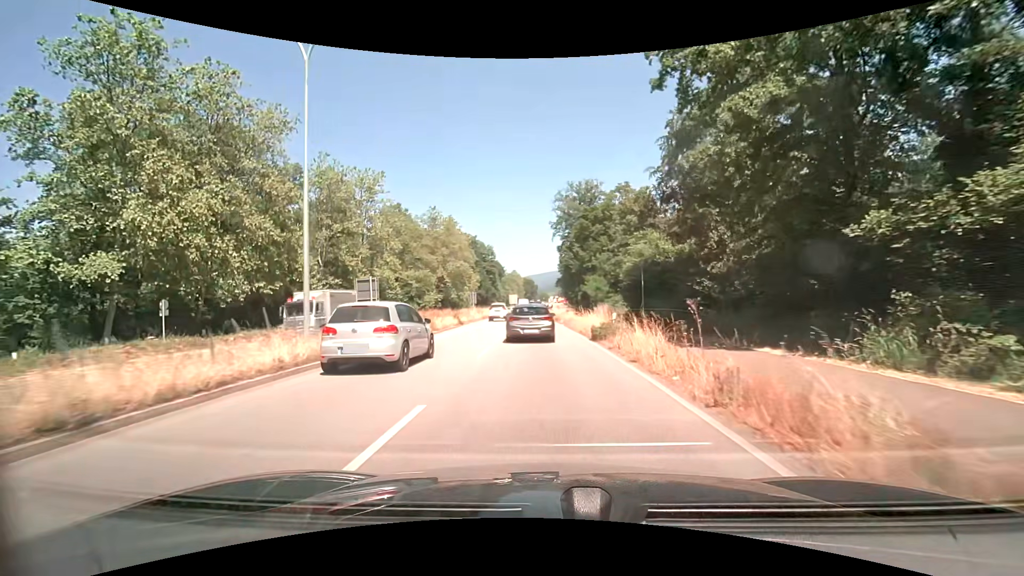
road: primary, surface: asphalt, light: Day
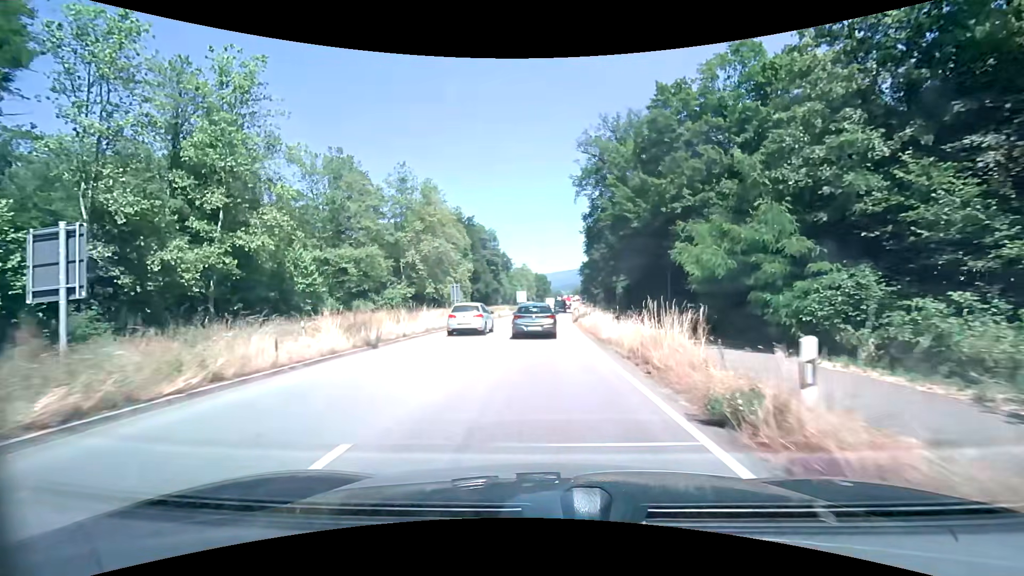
(-0.6, +38.5) m; -1°
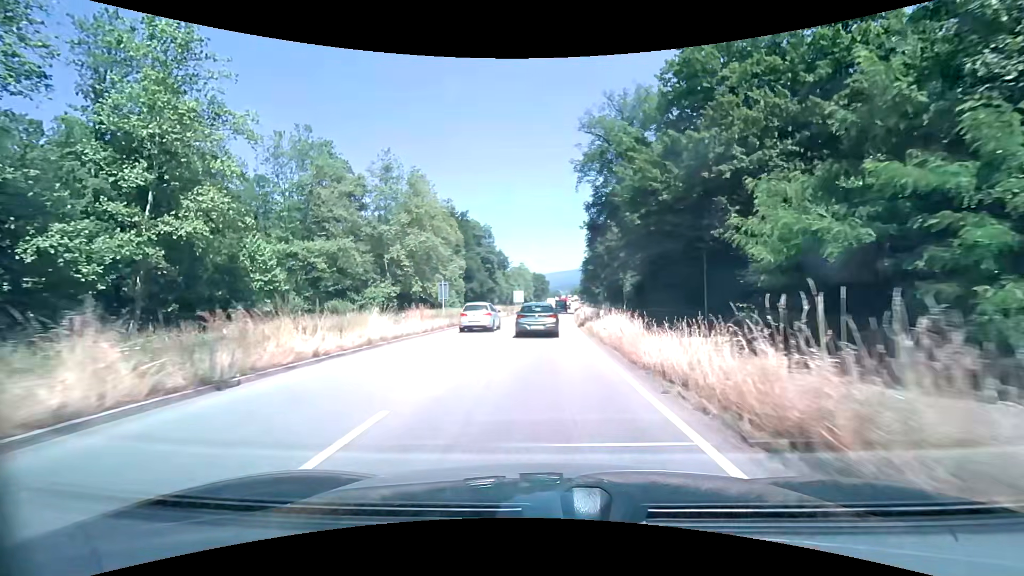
(0.0, +7.7) m; 0°
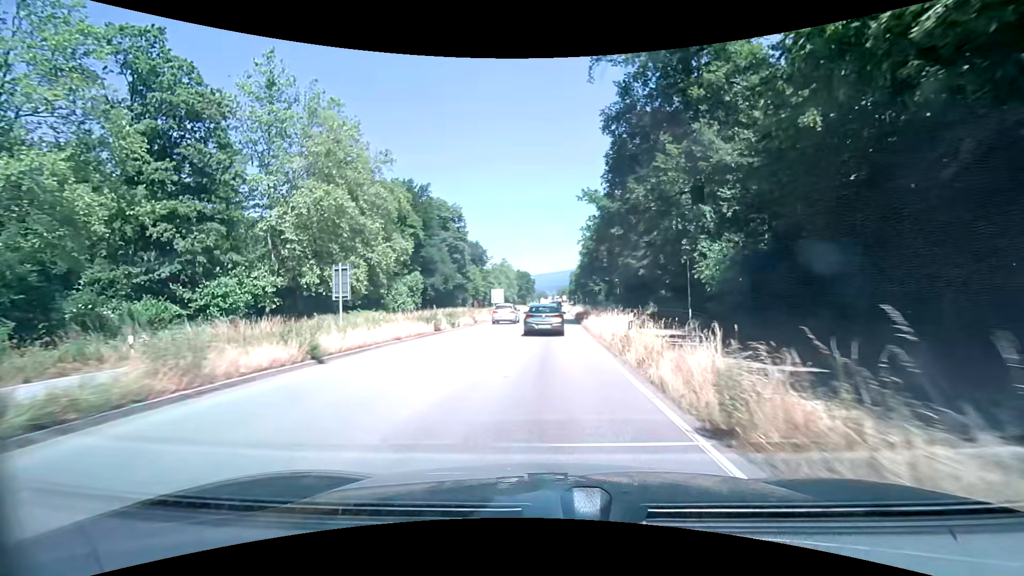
(+0.4, +31.5) m; +2°
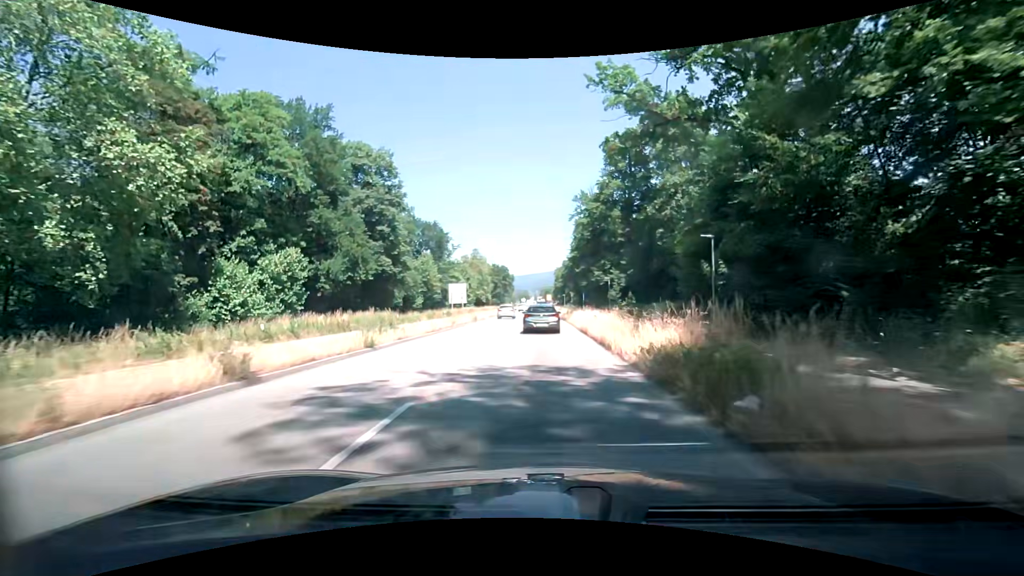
(+0.7, +41.1) m; +2°
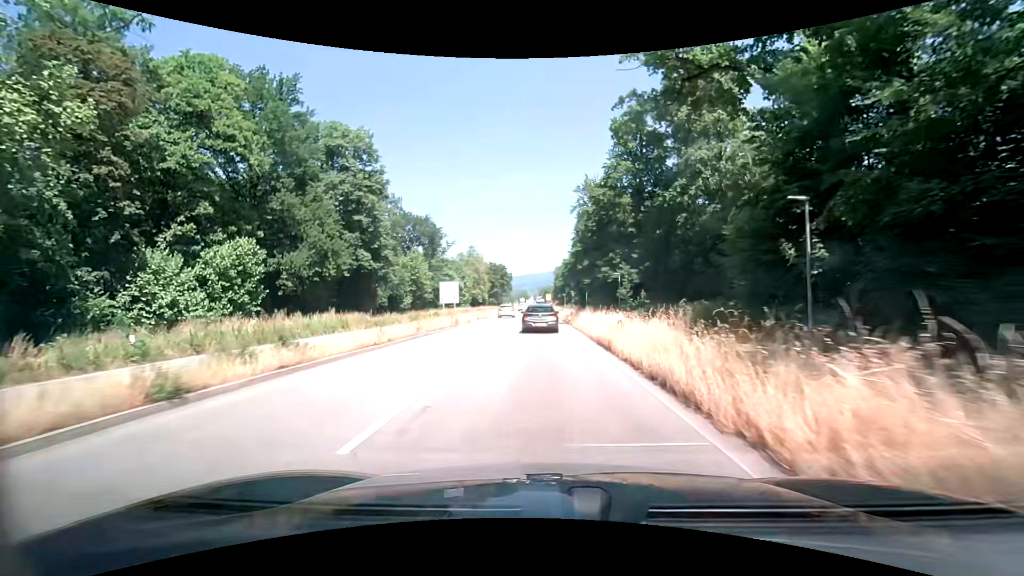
(-0.1, +8.4) m; 0°
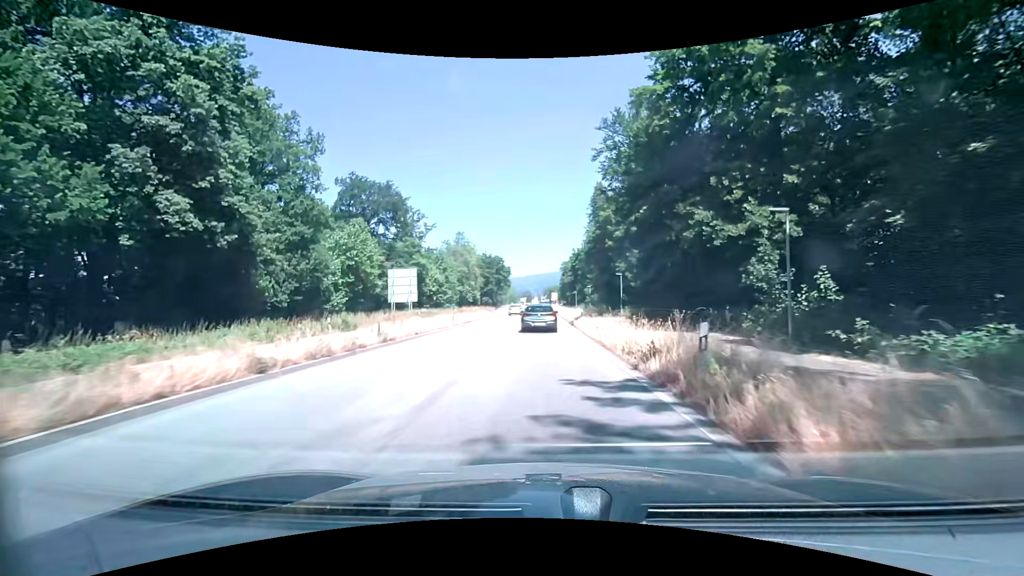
(-0.1, +33.7) m; -1°
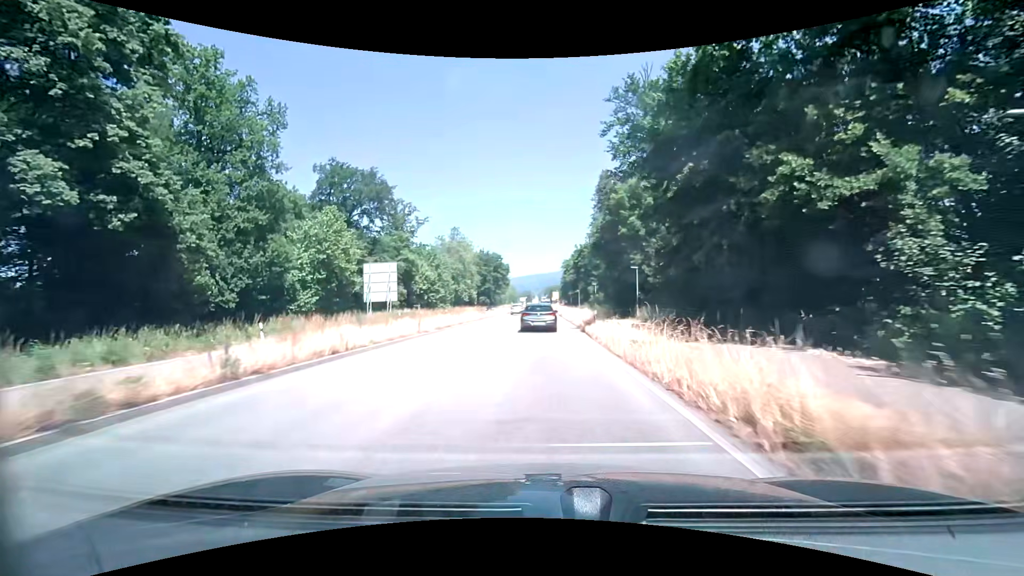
(0.0, +8.4) m; 0°
(0, +10) (0, +20) (0, +30) (0, +40) (0, +50) (0, +60) (0, +70) (0, +80) (0, +90) (0, +100) m
